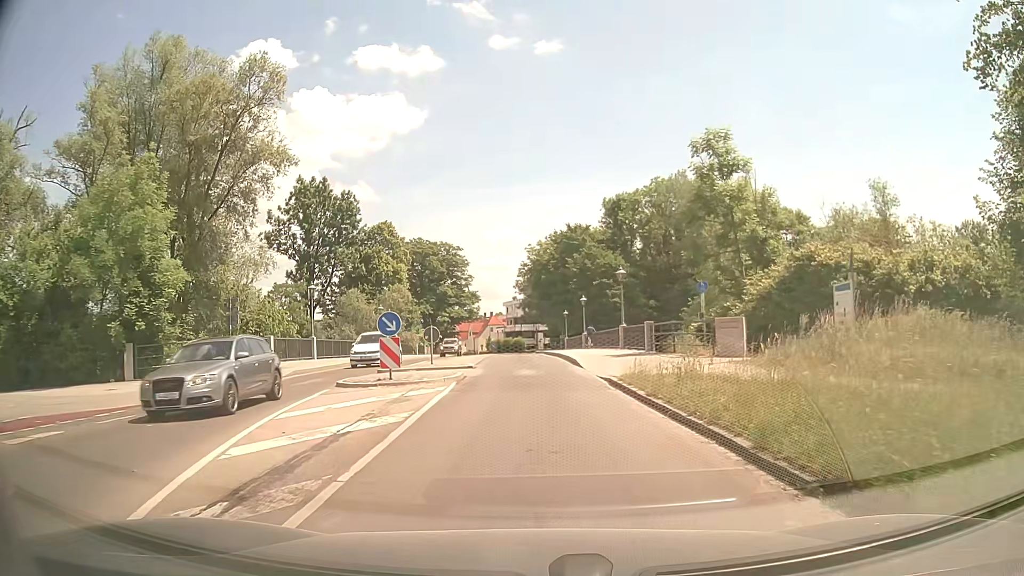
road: tertiary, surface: asphalt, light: Day
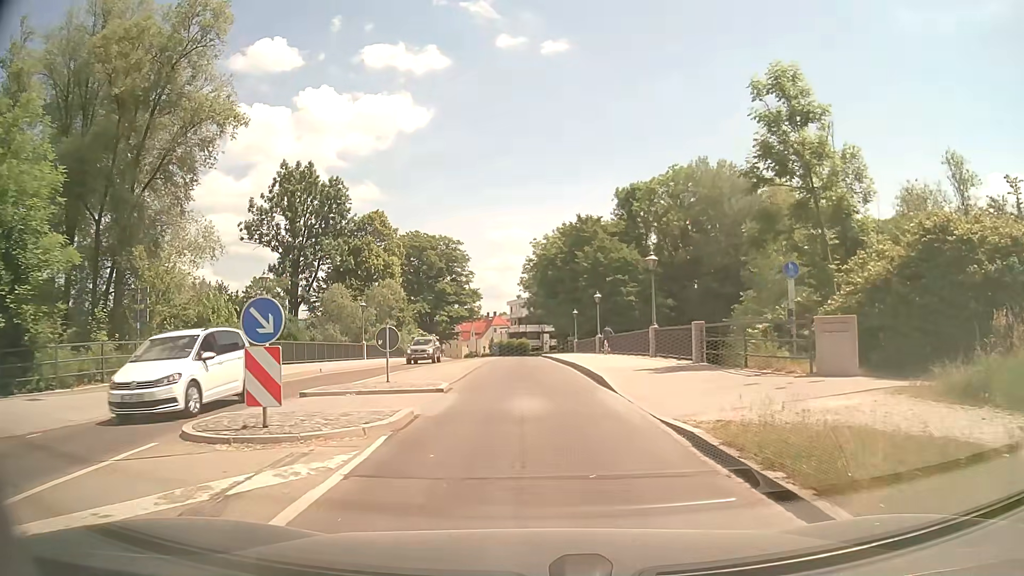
(0.0, +8.2) m; -1°
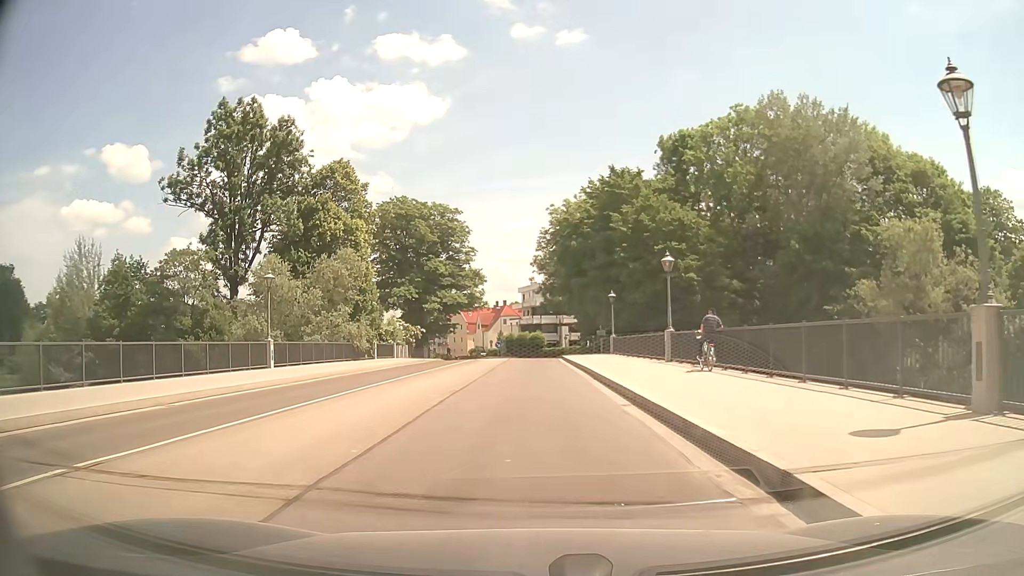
(-0.2, +21.9) m; -1°
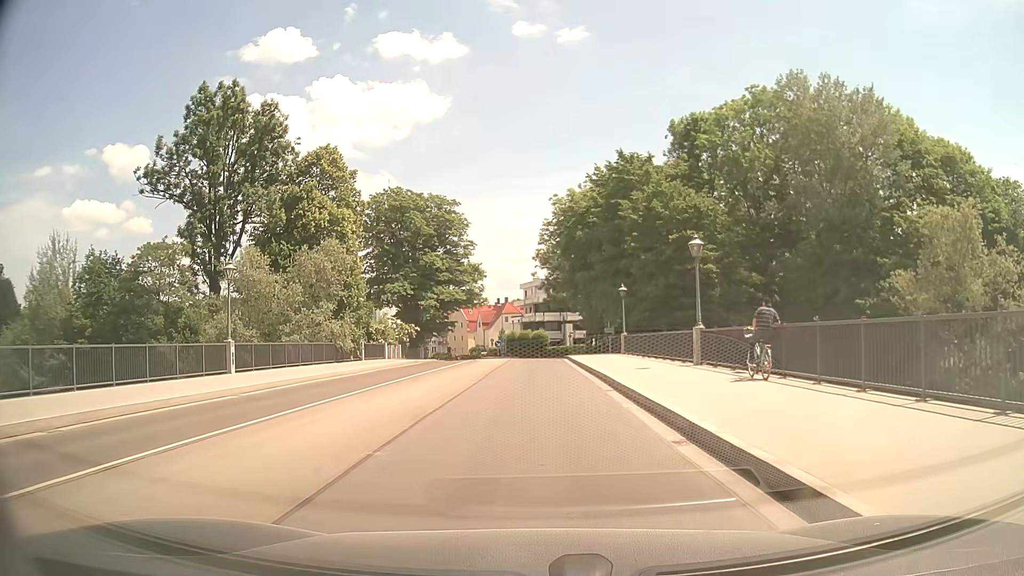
(0.0, +4.7) m; 0°
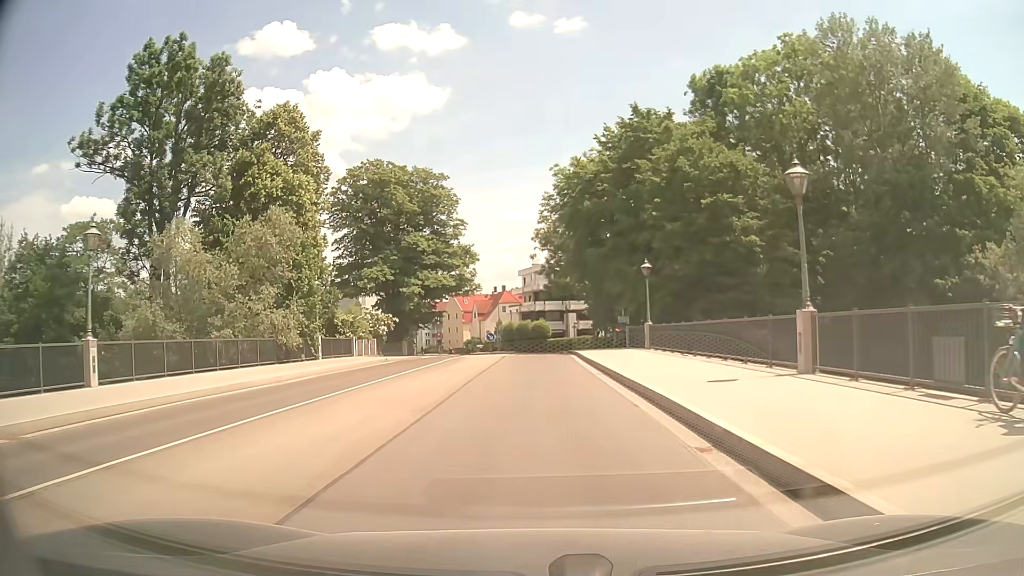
(0.0, +9.7) m; 0°
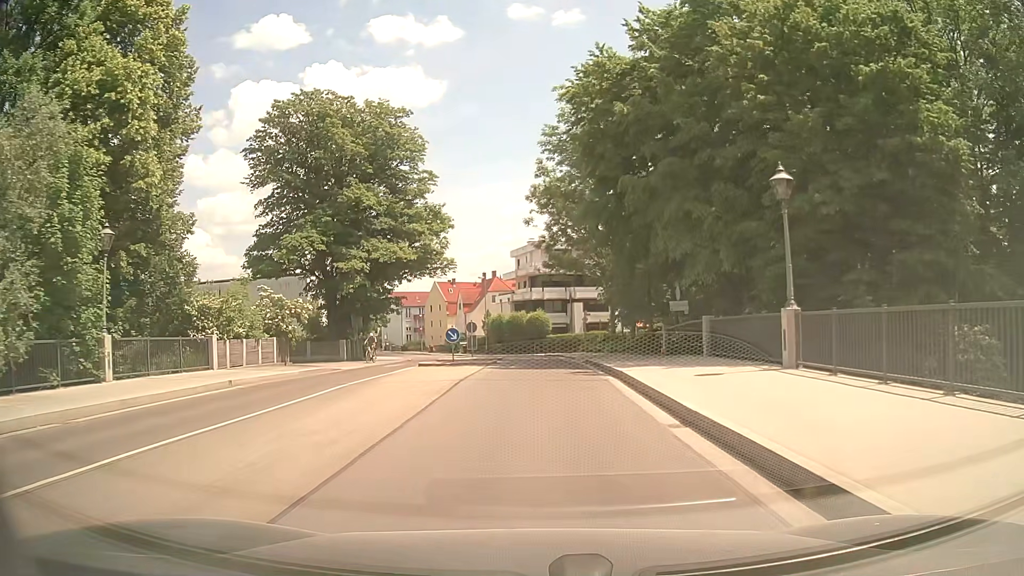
(+0.1, +20.0) m; +1°
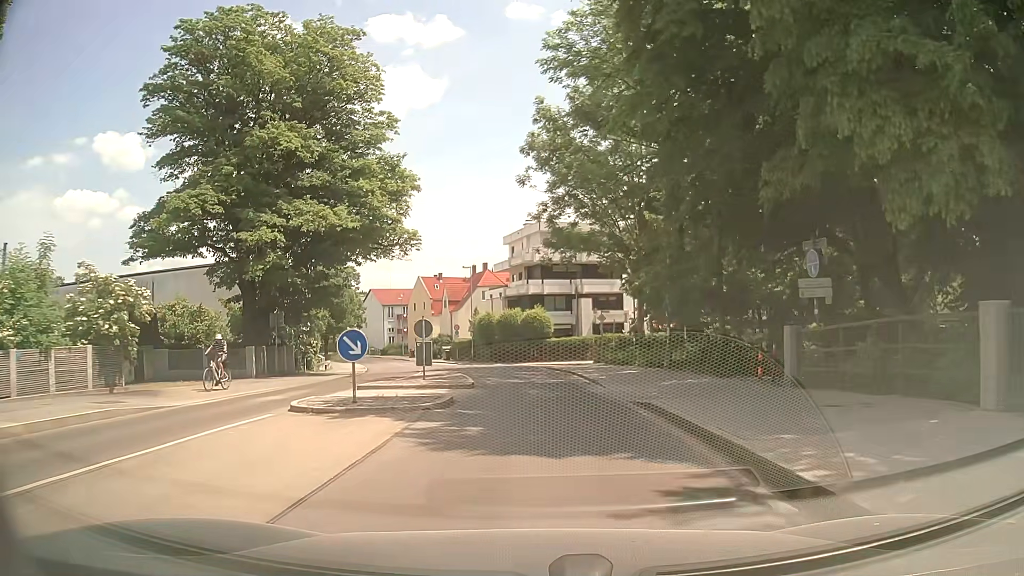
(-0.1, +14.7) m; -1°
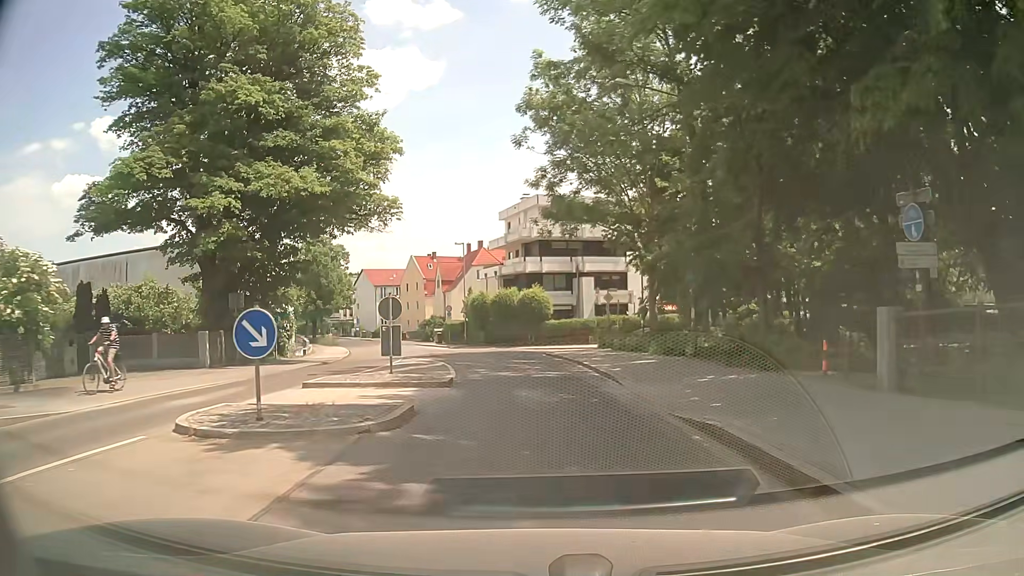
(0.0, +4.4) m; -1°
(0, +10) (0, +20) (-1, +30) (-3, +40) (-6, +49) (-9, +59) (-12, +68) (-15, +78) (-19, +87) (-23, +96) m
